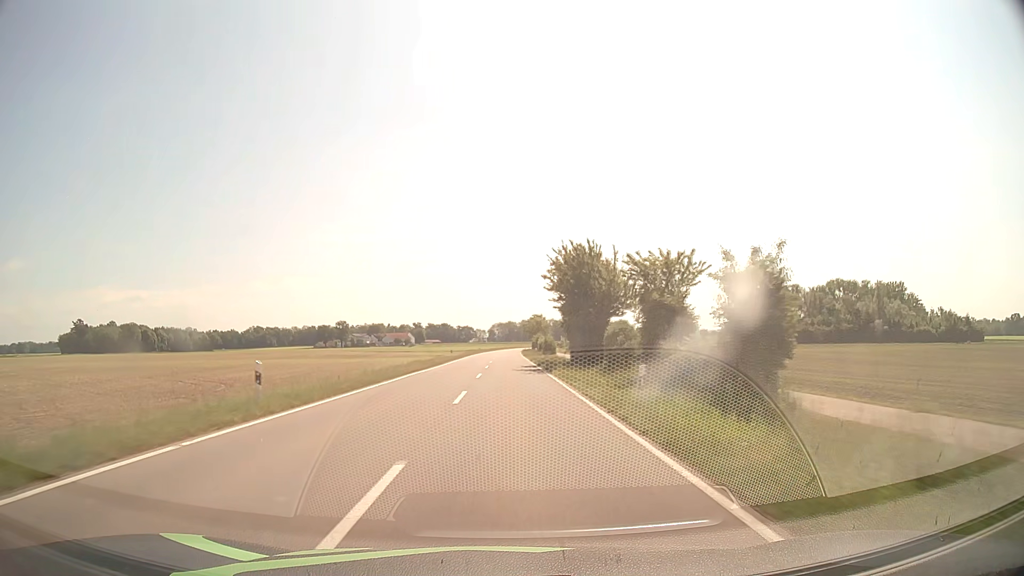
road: tertiary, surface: asphalt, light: Day
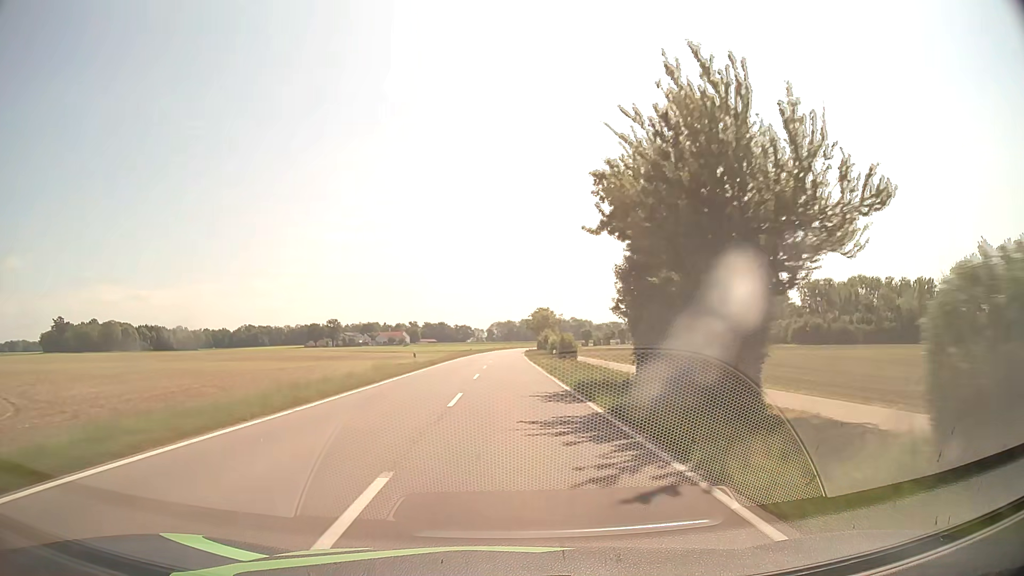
(0.0, +25.0) m; 0°
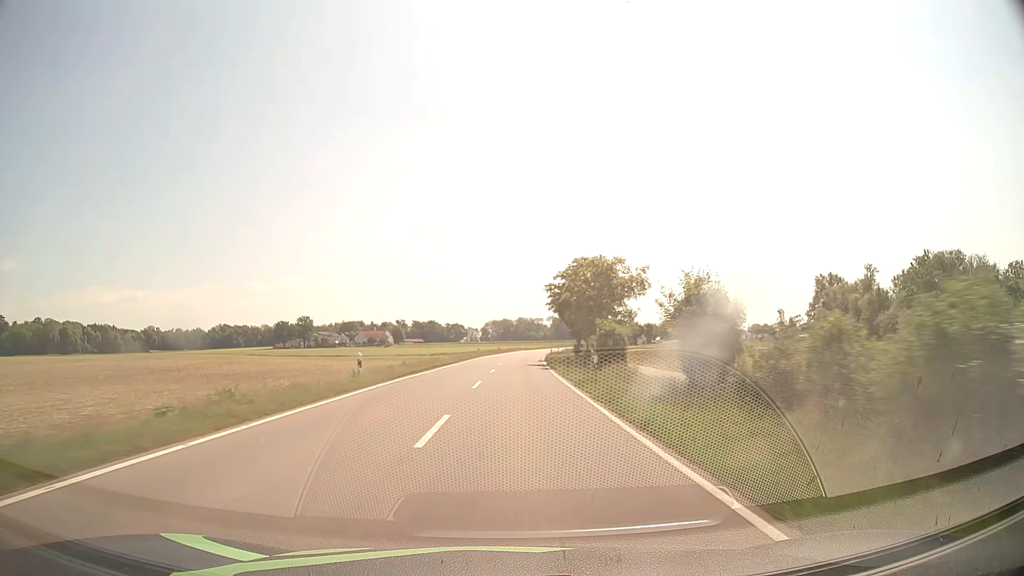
(-0.2, +66.8) m; 0°
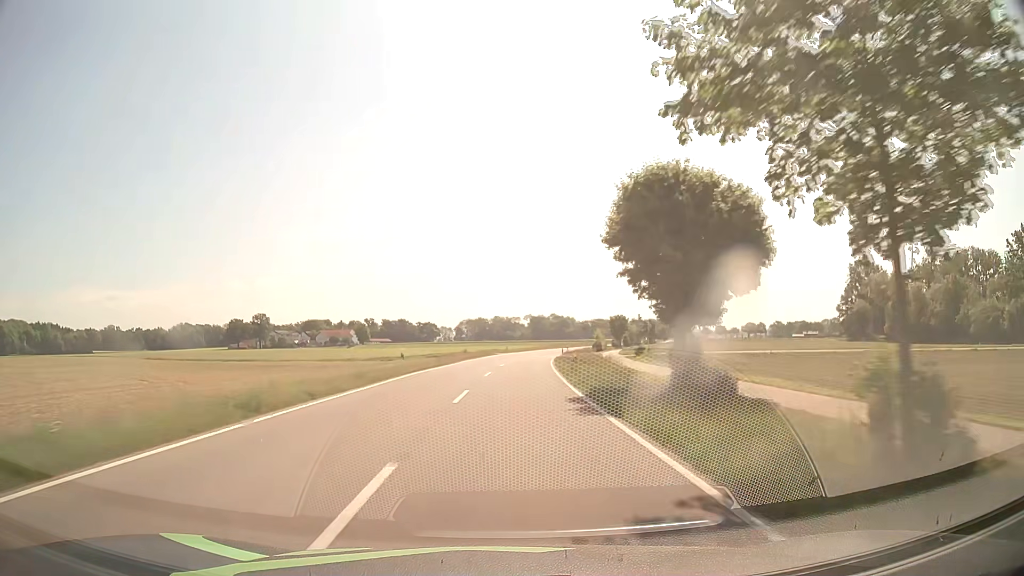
(+0.6, +41.6) m; +2°
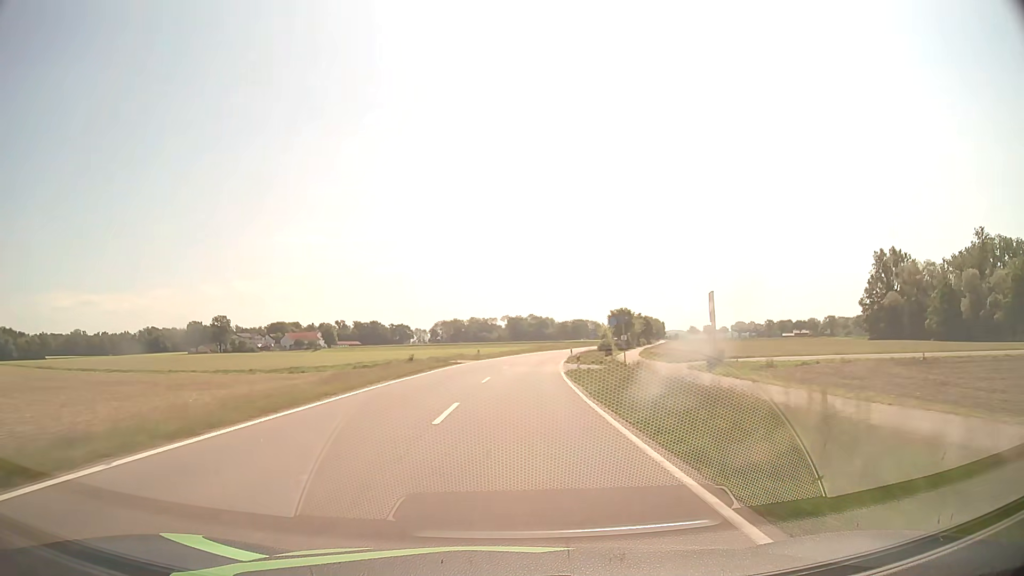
(+0.5, +28.0) m; +2°
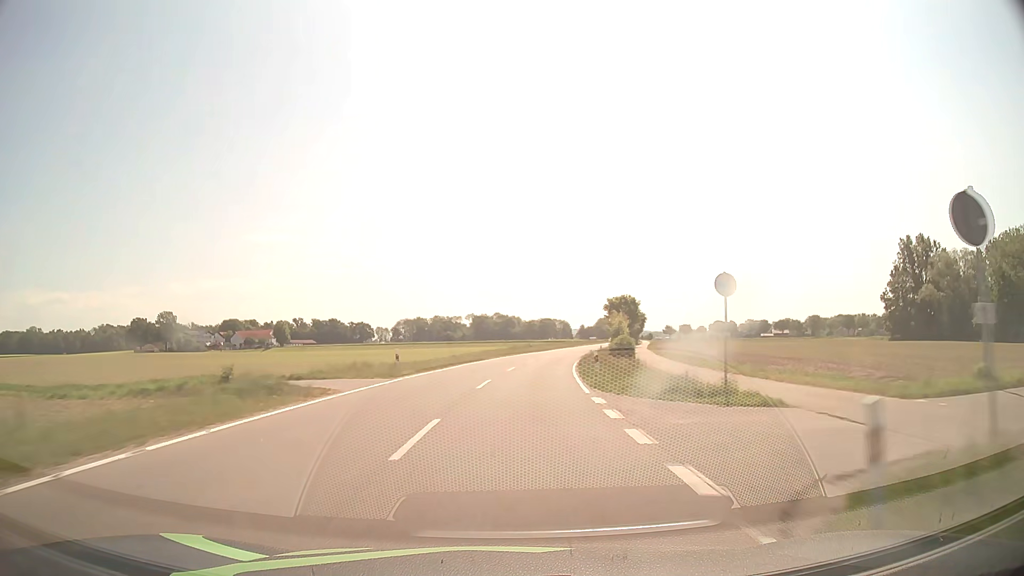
(+0.6, +28.2) m; +3°
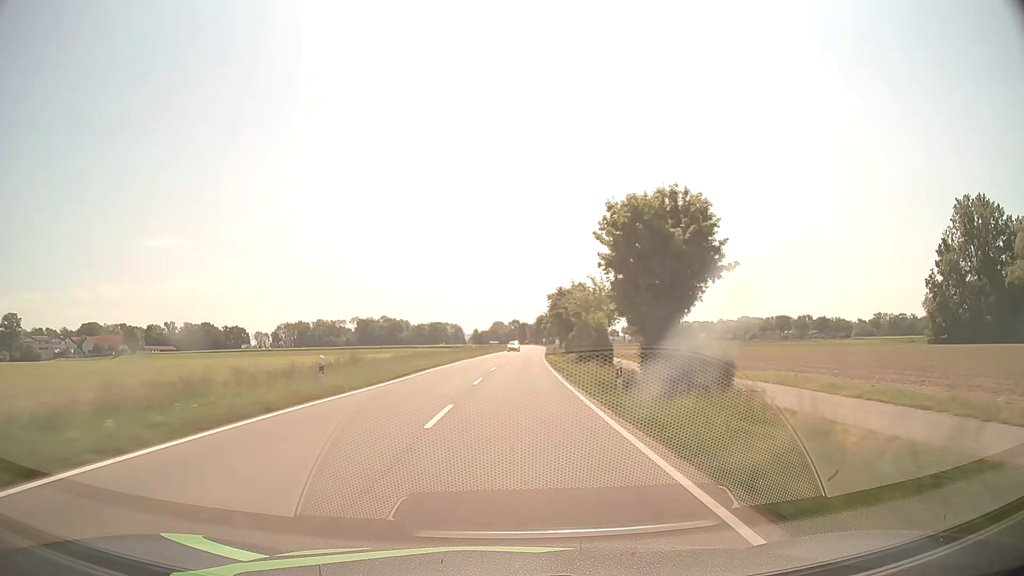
(+4.8, +56.5) m; +9°
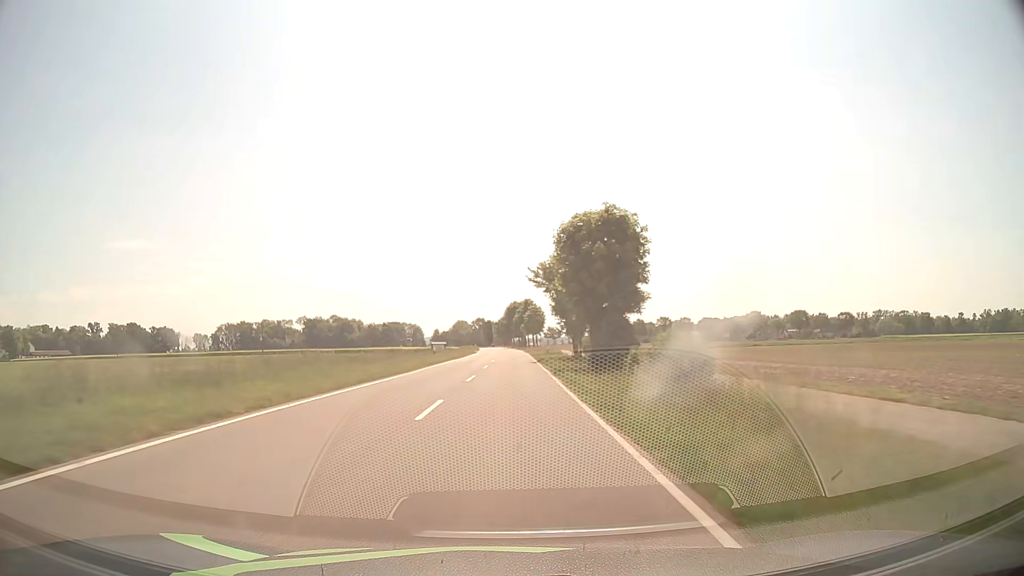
(+2.7, +71.4) m; +3°
(0, +10) (0, +20) (0, +30) (0, +40) (0, +50) (0, +60) (0, +70) (0, +80) (0, +90) (0, +100) m
